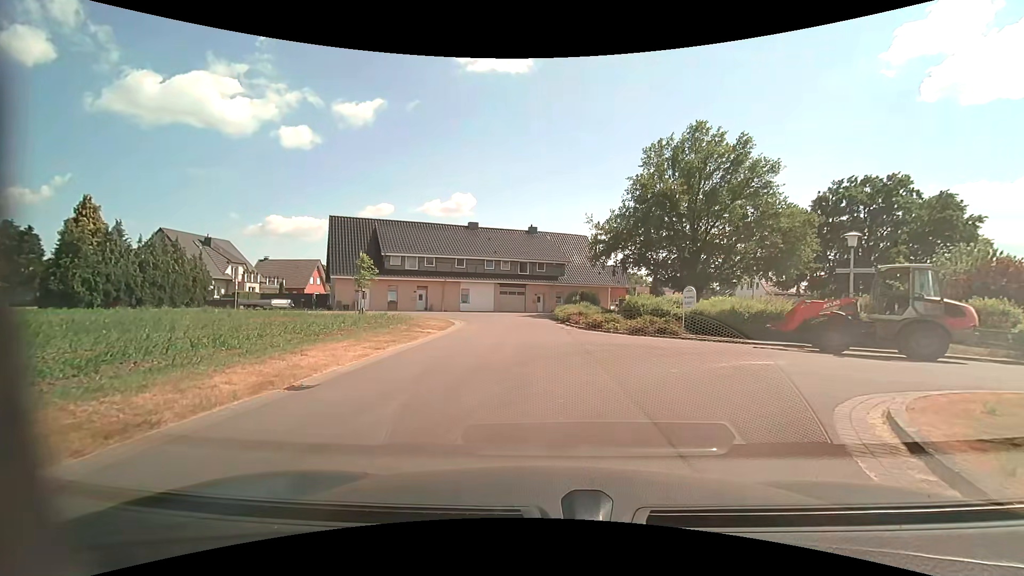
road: unclassified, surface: asphalt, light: Day
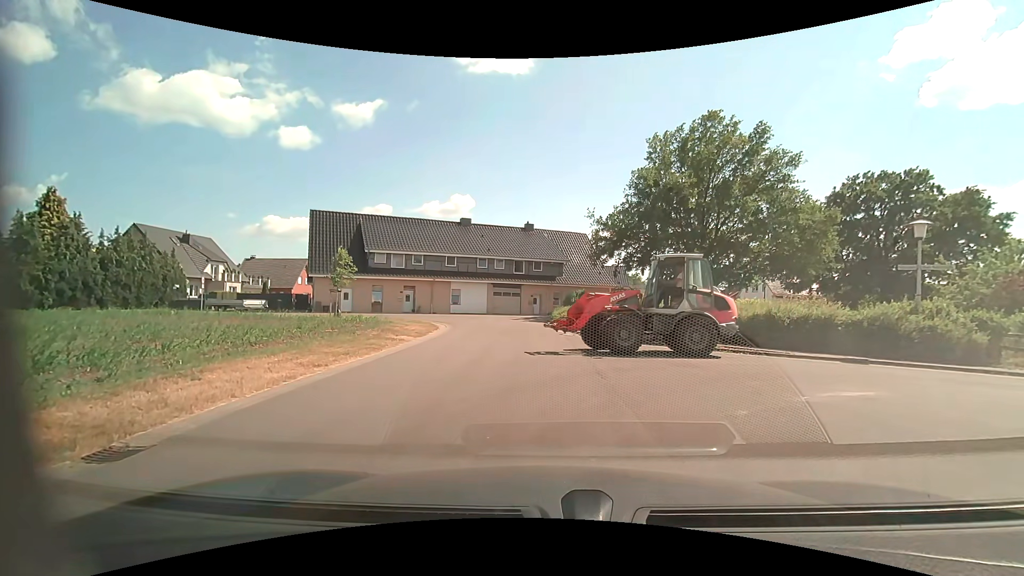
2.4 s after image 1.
(0.0, +3.4) m; +1°
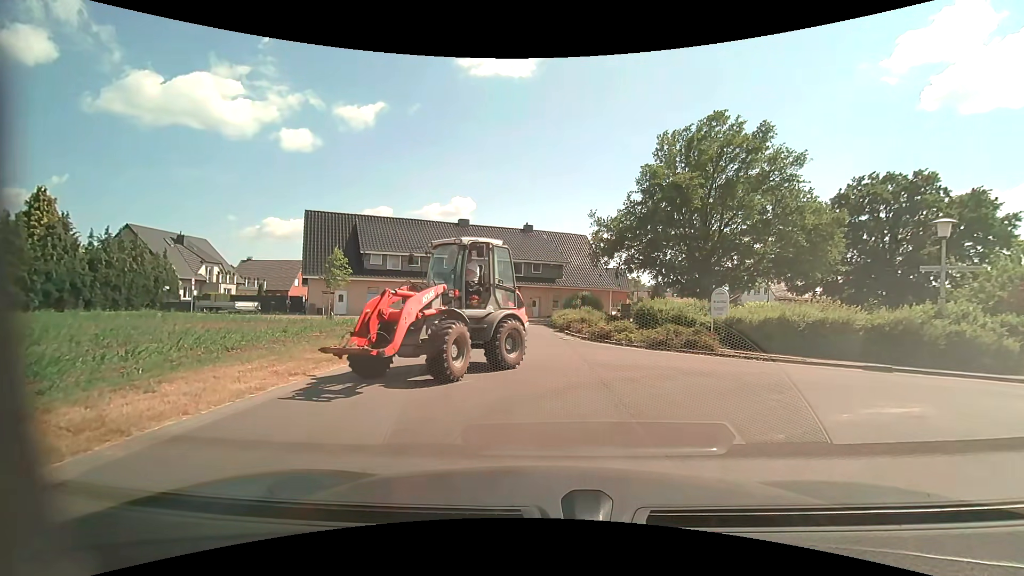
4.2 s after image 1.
(0.0, +1.0) m; 0°
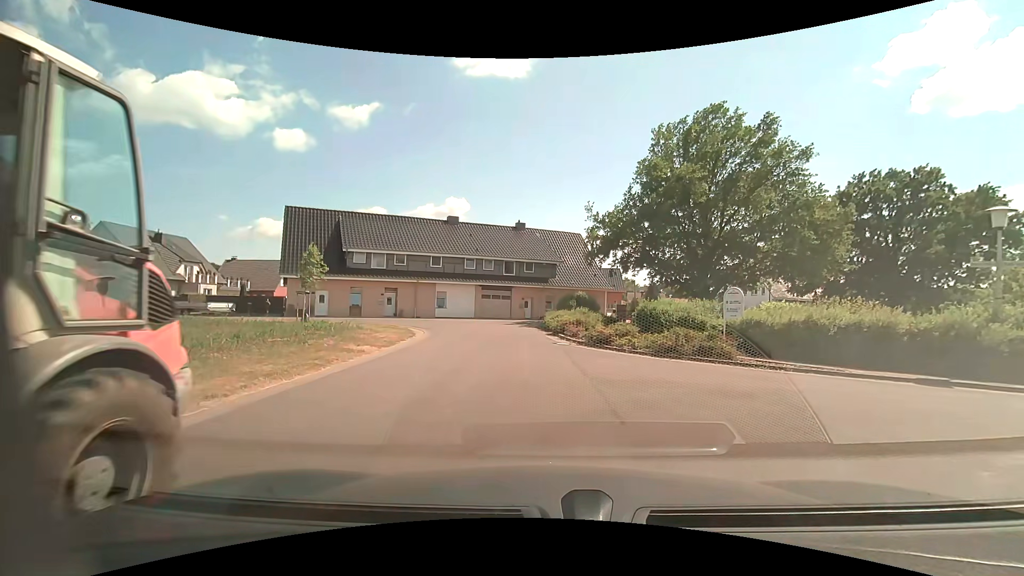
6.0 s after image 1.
(0.0, +2.2) m; +1°
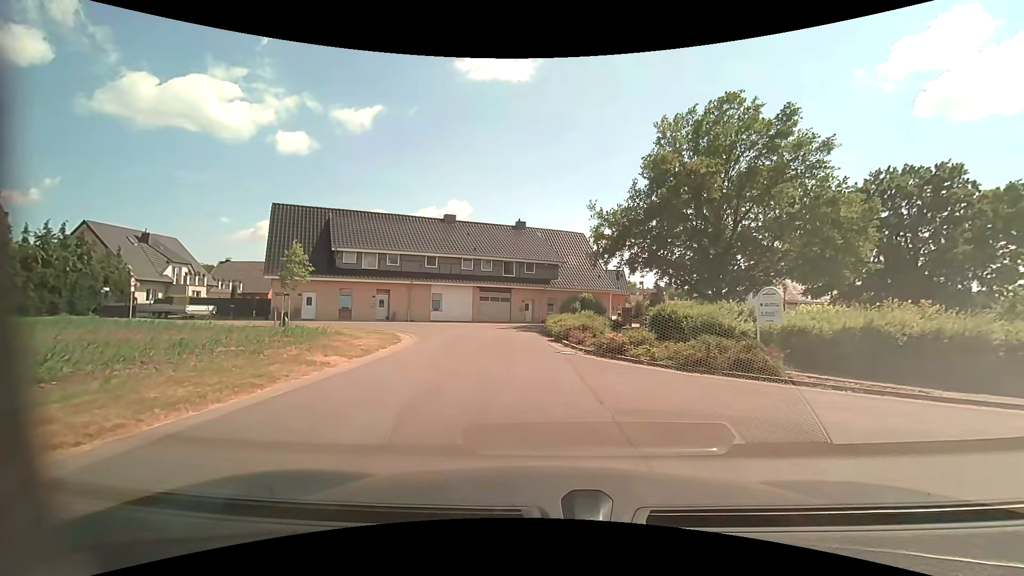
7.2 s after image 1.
(0.0, +2.6) m; -2°
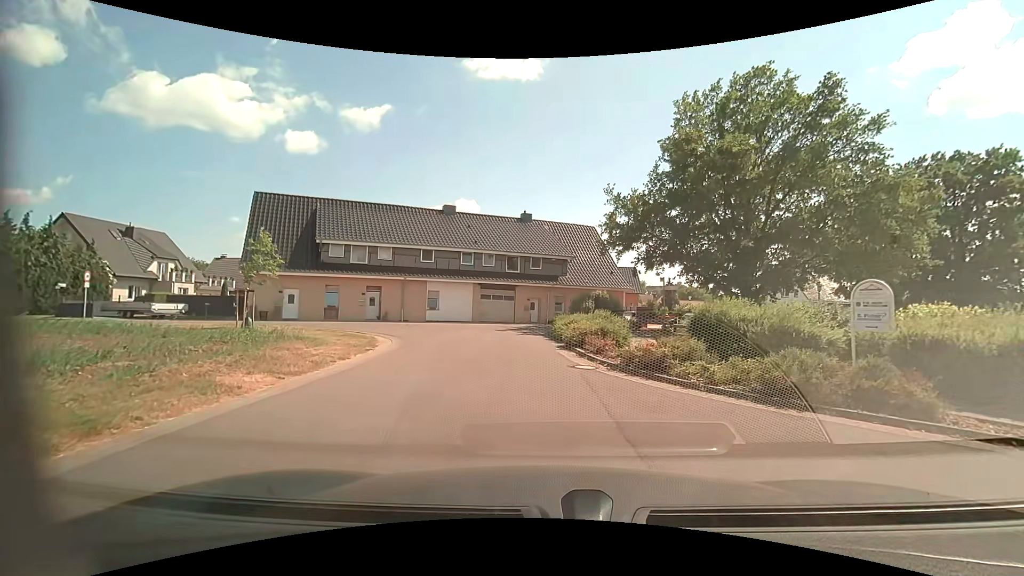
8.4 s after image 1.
(0.0, +4.0) m; 0°
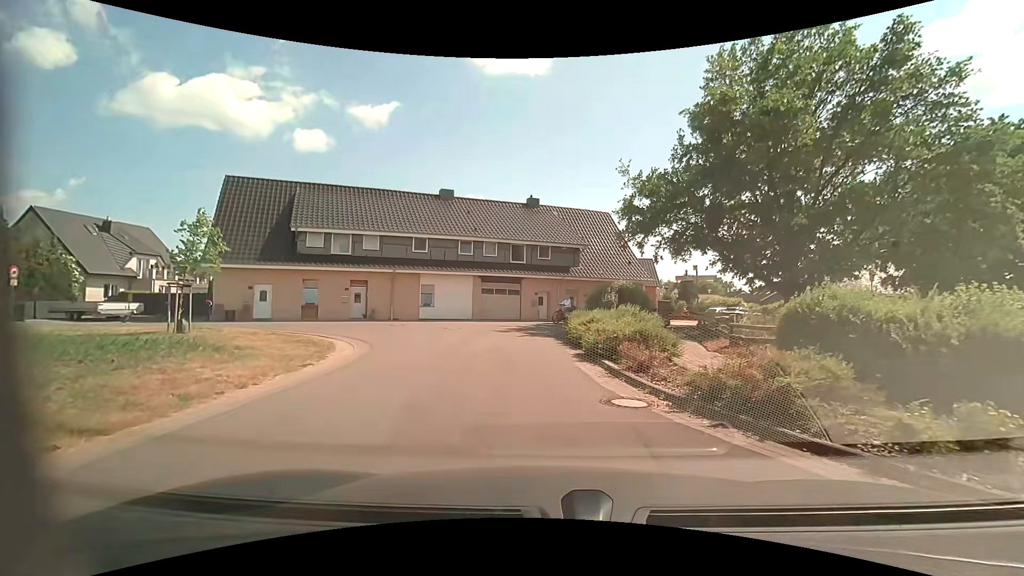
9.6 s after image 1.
(0.0, +4.7) m; -1°
